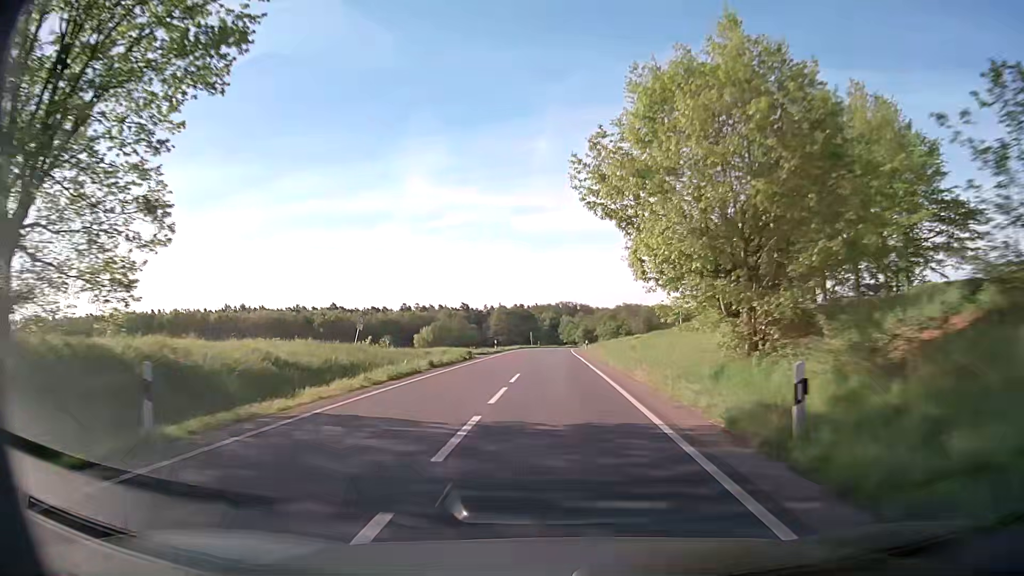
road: secondary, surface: asphalt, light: Day
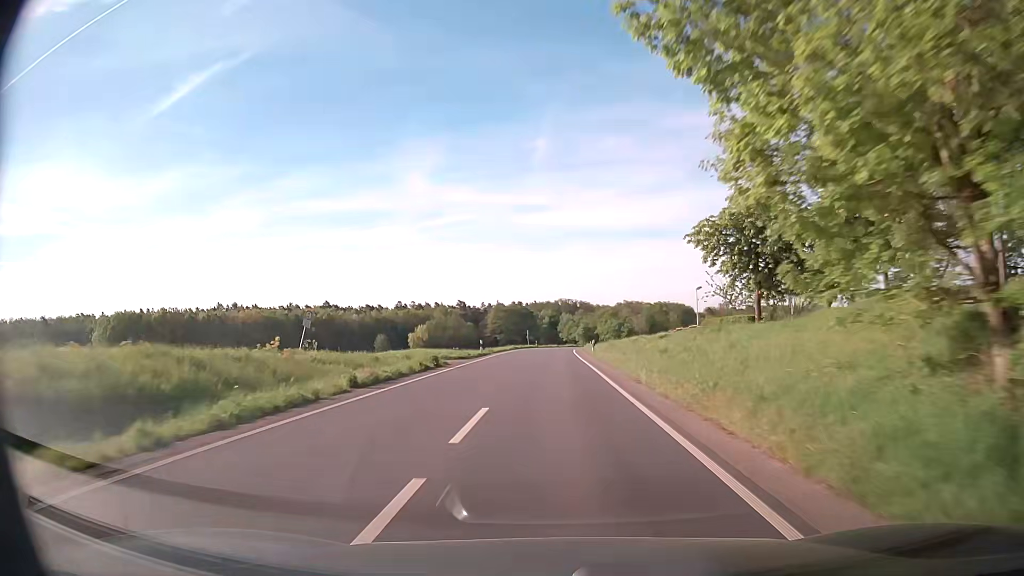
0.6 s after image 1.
(0.0, +10.9) m; 0°
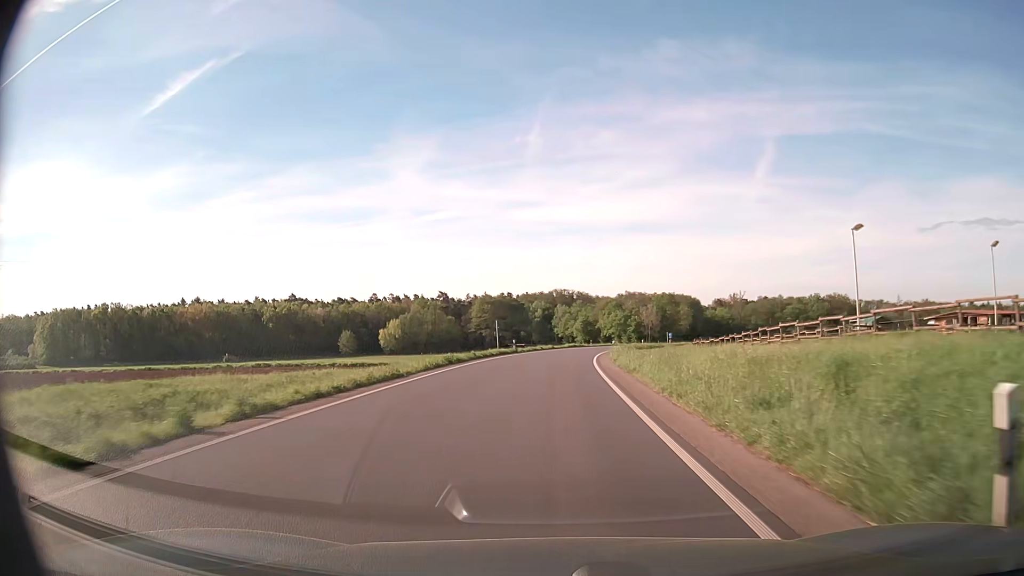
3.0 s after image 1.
(0.0, +43.5) m; 0°
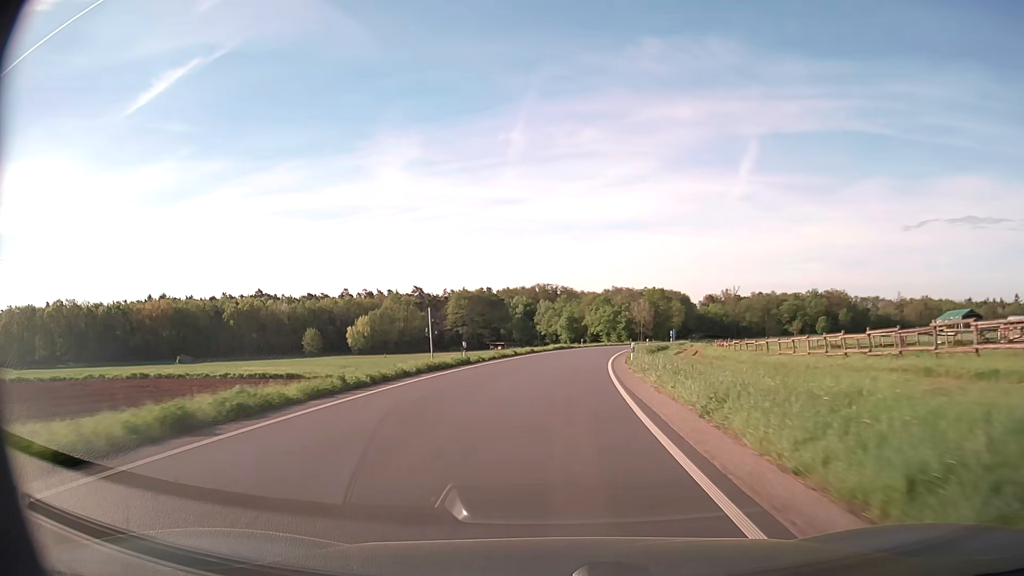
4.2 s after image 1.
(+0.2, +21.7) m; +1°
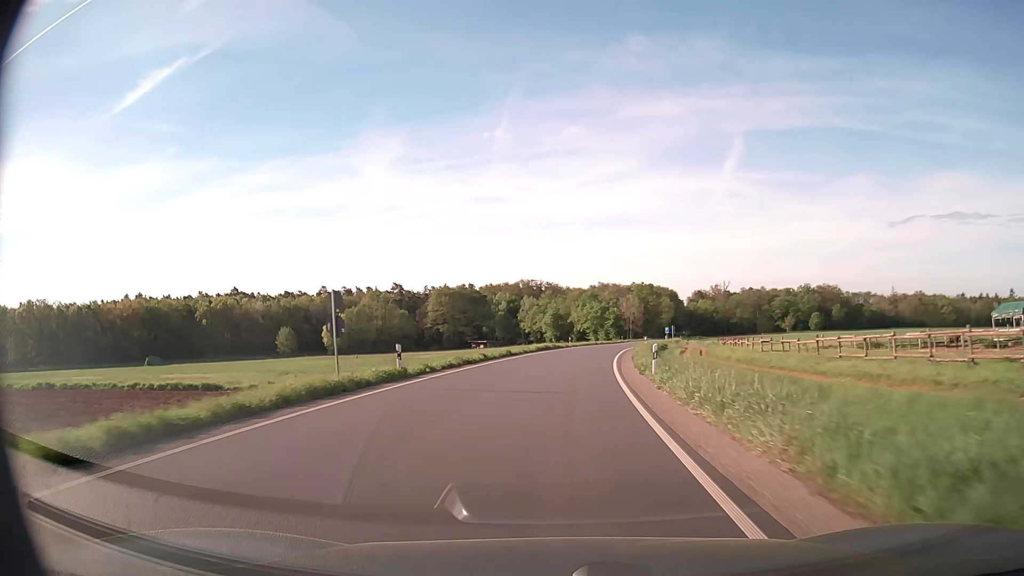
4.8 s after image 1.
(+0.1, +10.8) m; +1°
(0, +10) (+1, +20) (+1, +30) (+2, +40) (+4, +50) (+5, +60) (+7, +70) (+9, +79) (+11, +89) (+13, +99) m
